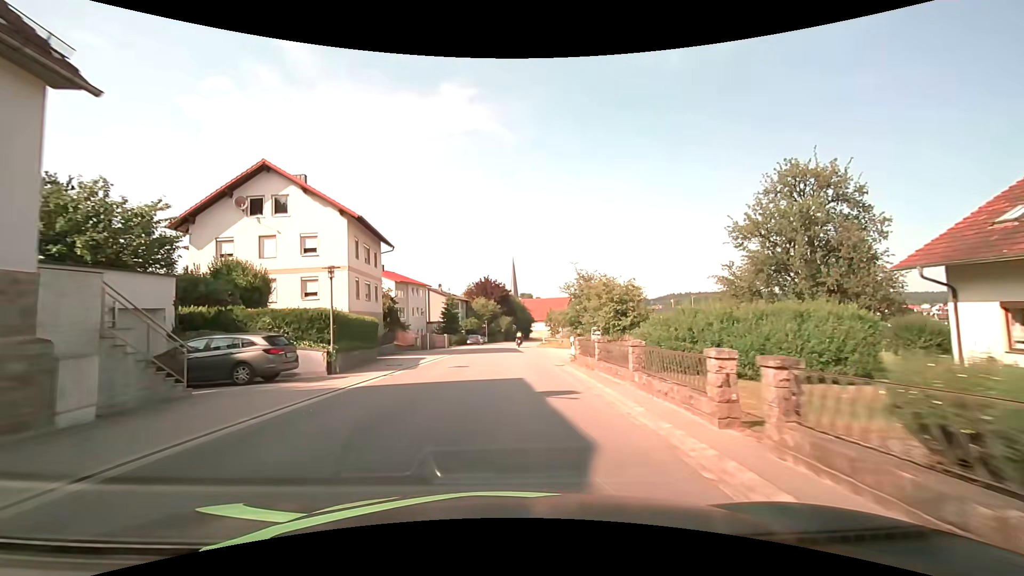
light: Day
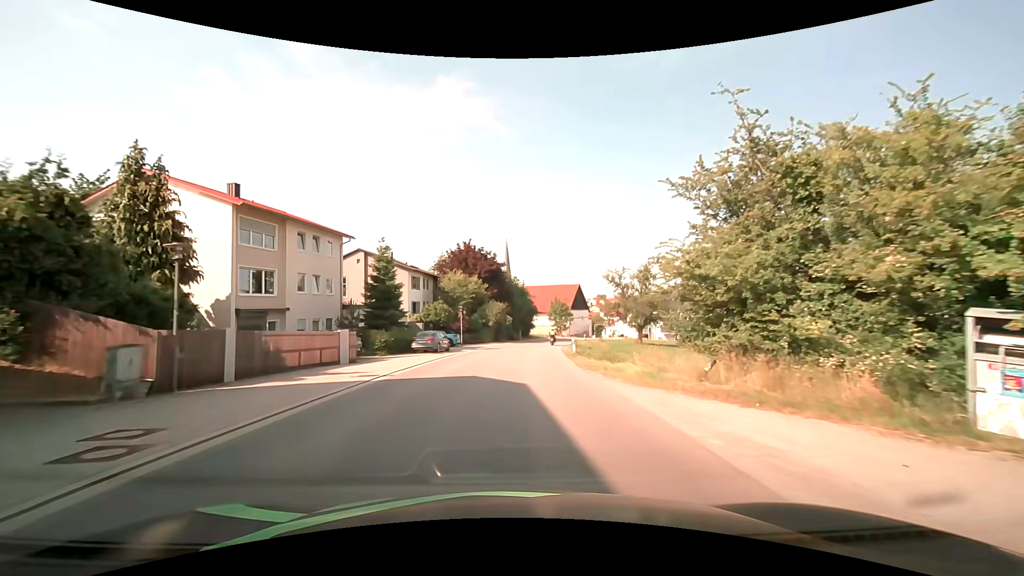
(-0.2, +36.0) m; 0°
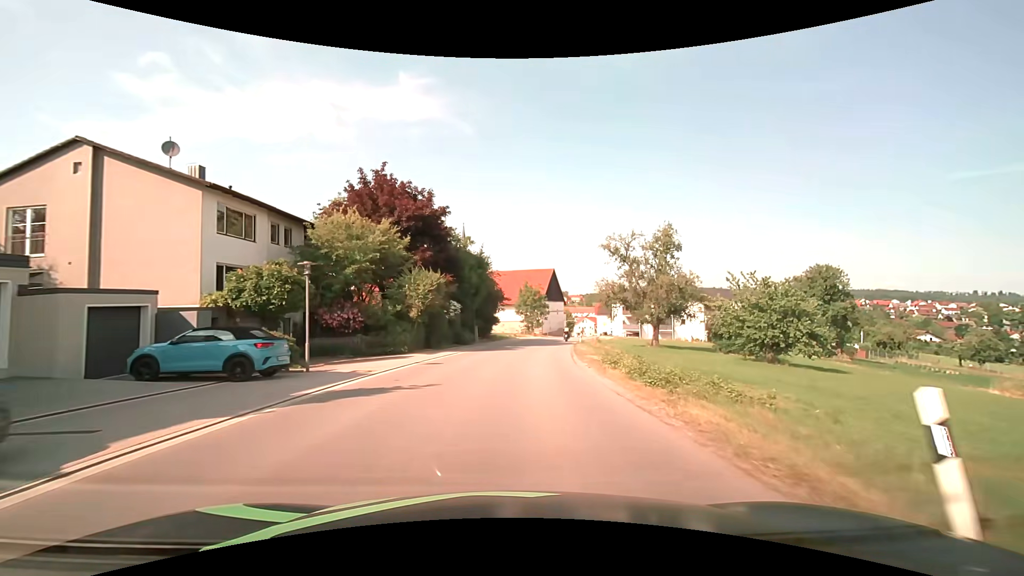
(+1.0, +29.6) m; +5°
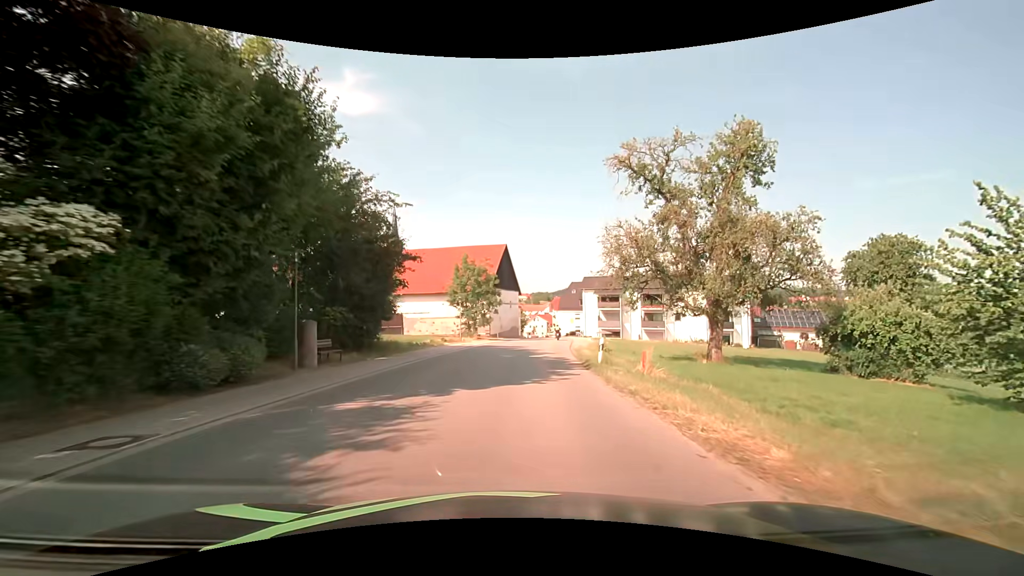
(+1.6, +29.6) m; +6°
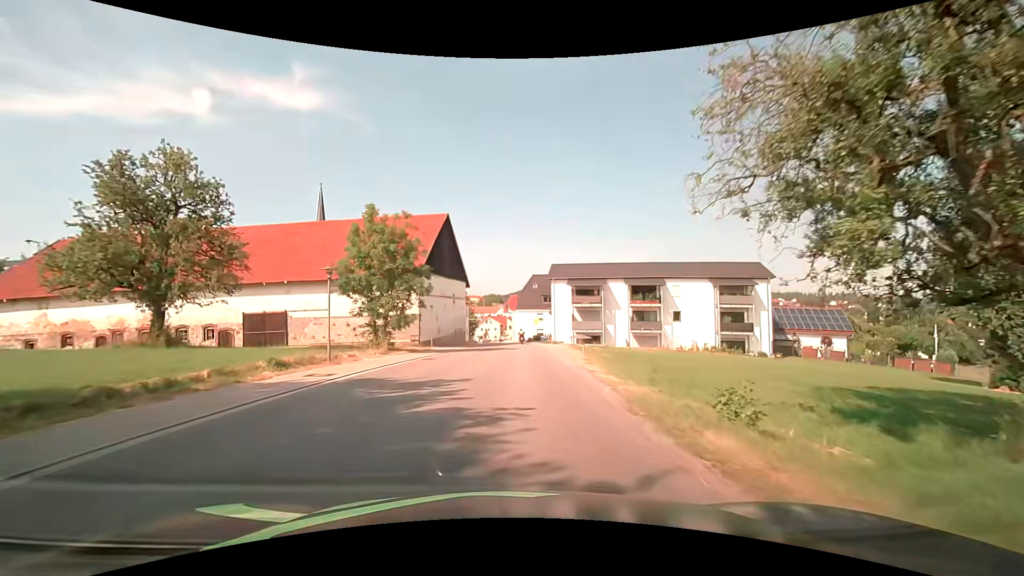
(+0.9, +21.3) m; +5°
